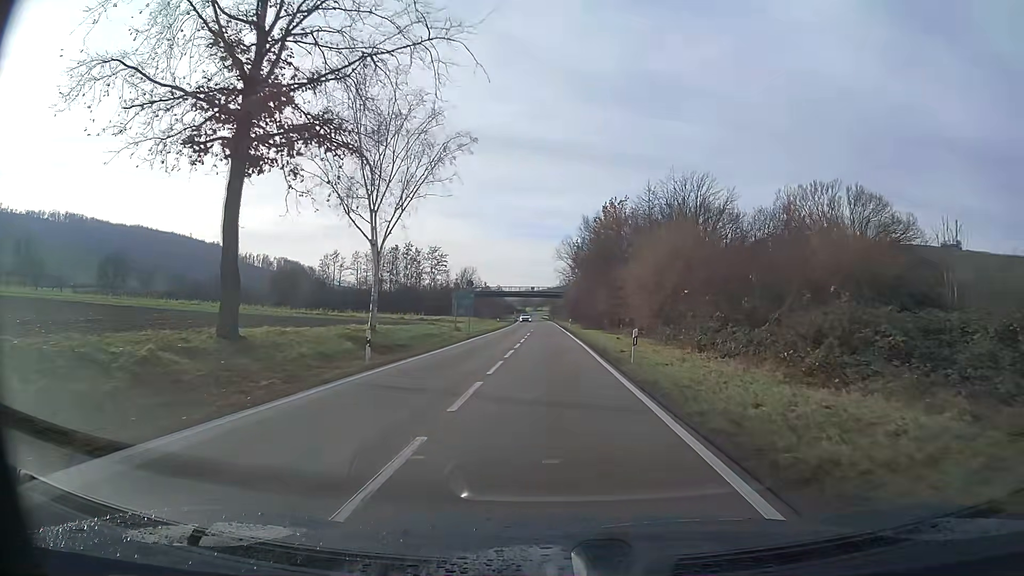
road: primary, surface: asphalt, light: Day
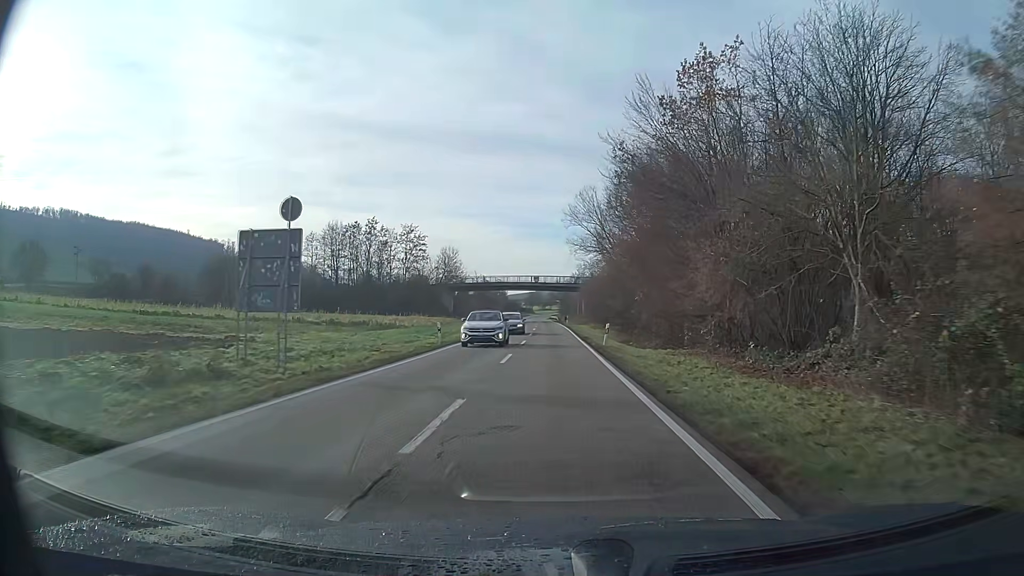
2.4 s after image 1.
(-0.3, +39.6) m; -1°
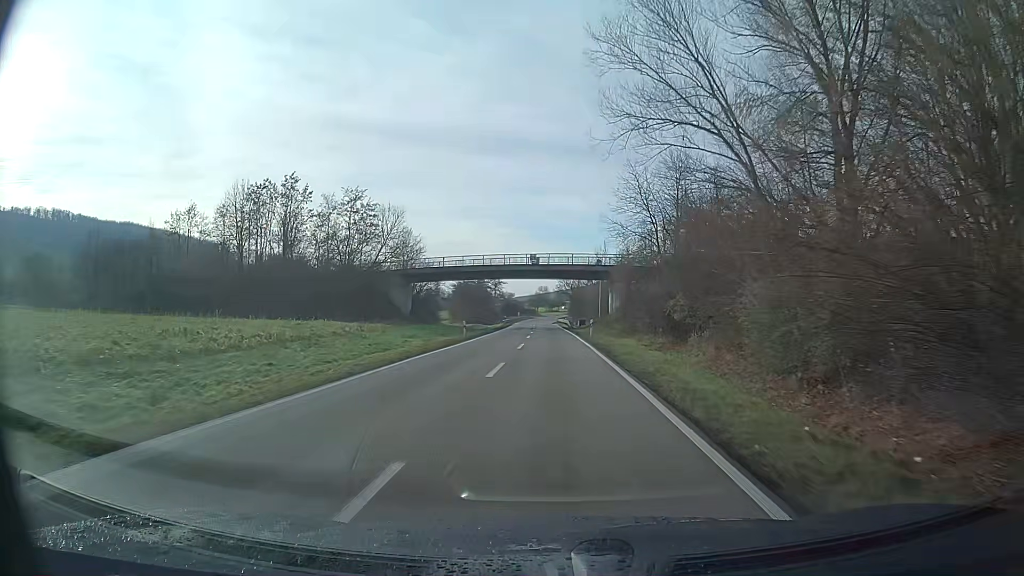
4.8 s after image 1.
(-0.2, +41.1) m; -1°
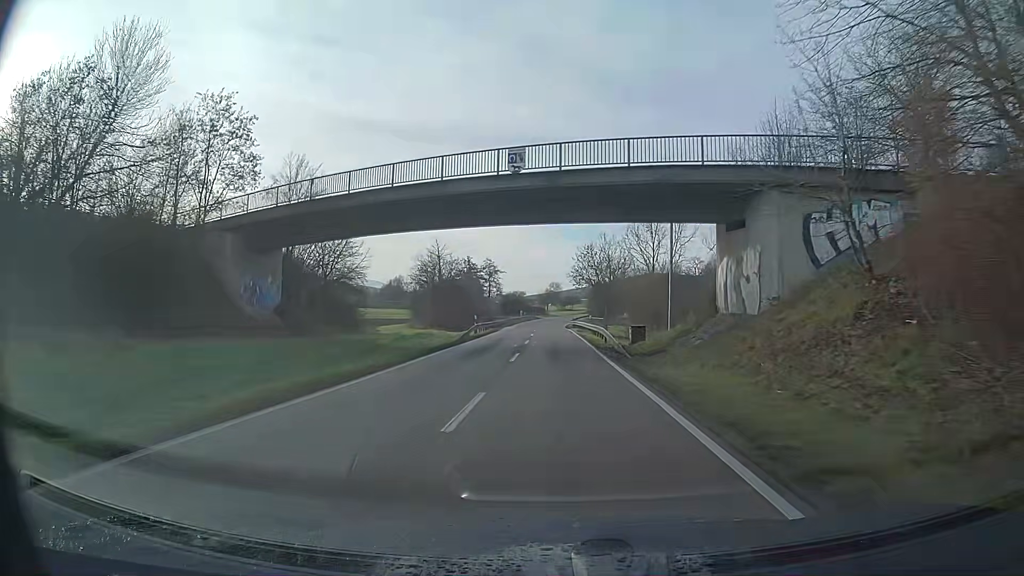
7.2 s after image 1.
(-0.4, +42.5) m; -1°
